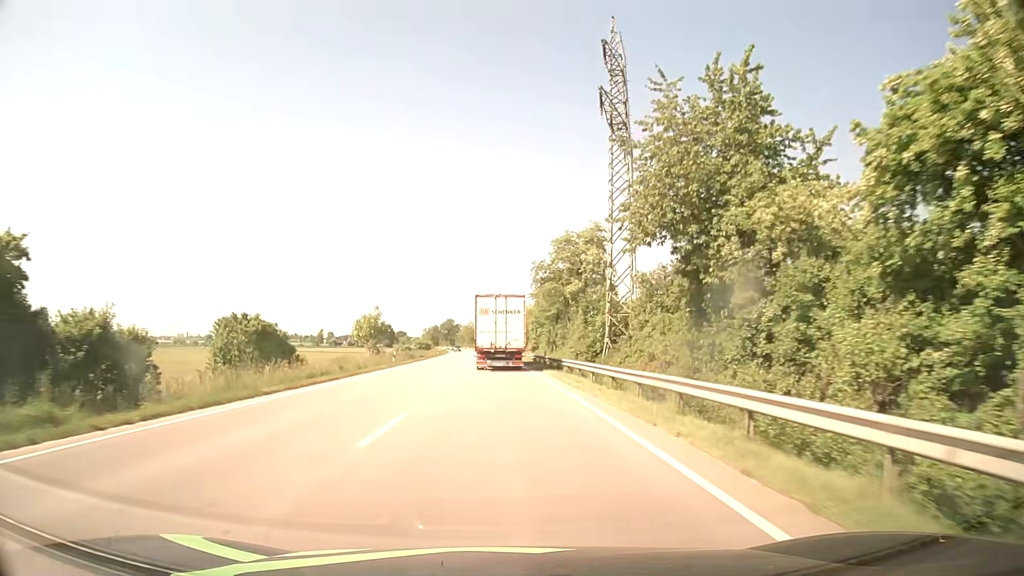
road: primary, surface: asphalt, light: Day
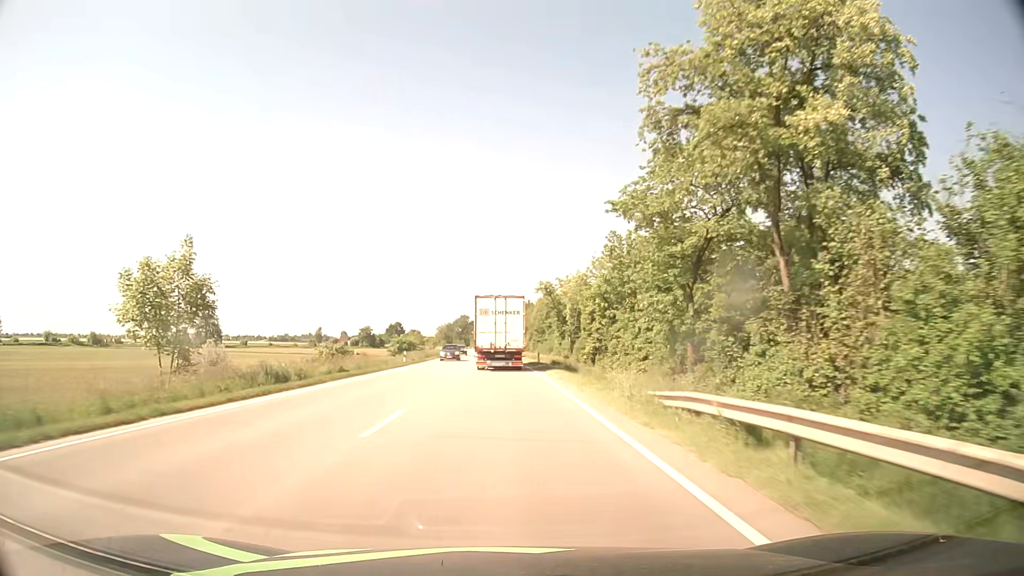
(-0.5, +46.7) m; -2°
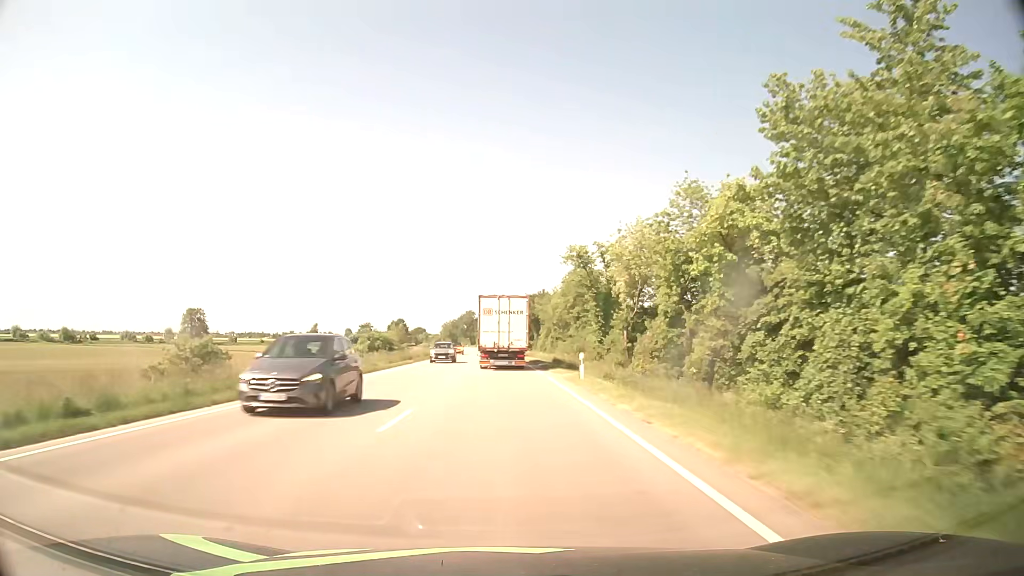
(-0.2, +23.4) m; -1°
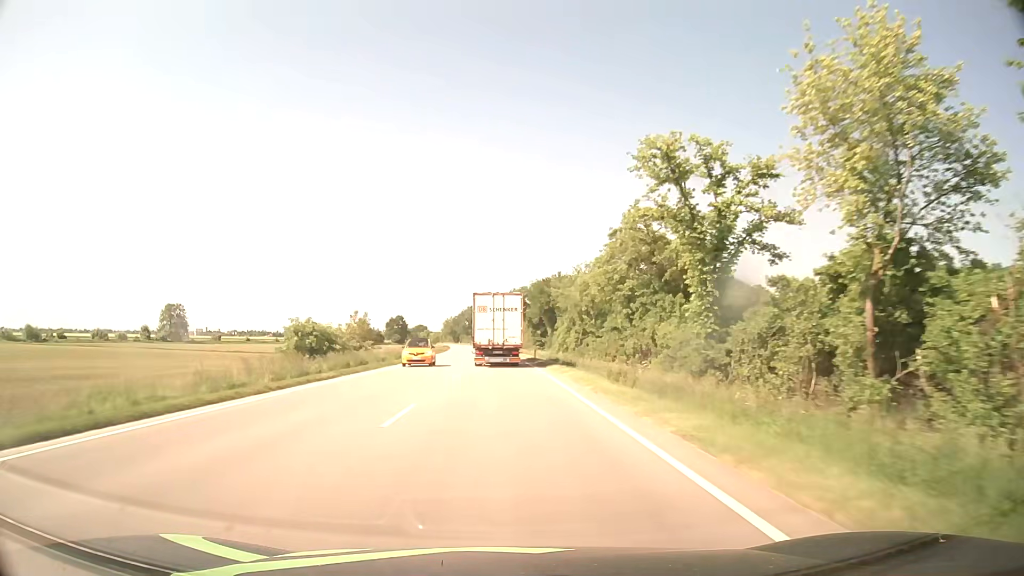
(-0.1, +23.5) m; 0°
(0, +10) (0, +20) (0, +30) (-1, +40) (-1, +50) (-1, +60) (-2, +70) (-2, +80) (-2, +90) (-3, +100) m
